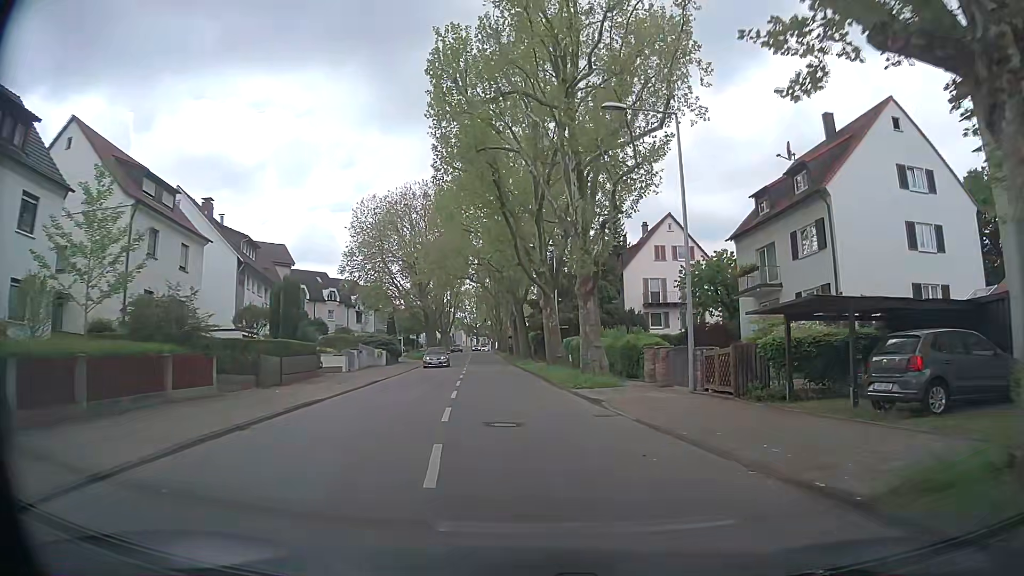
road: tertiary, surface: asphalt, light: Day
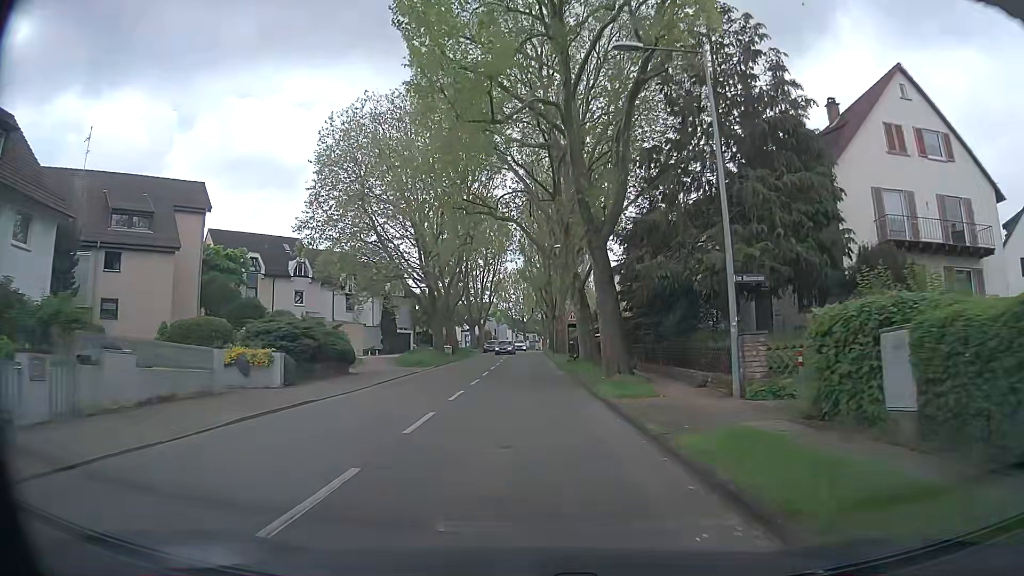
(-1.3, +32.3) m; -4°
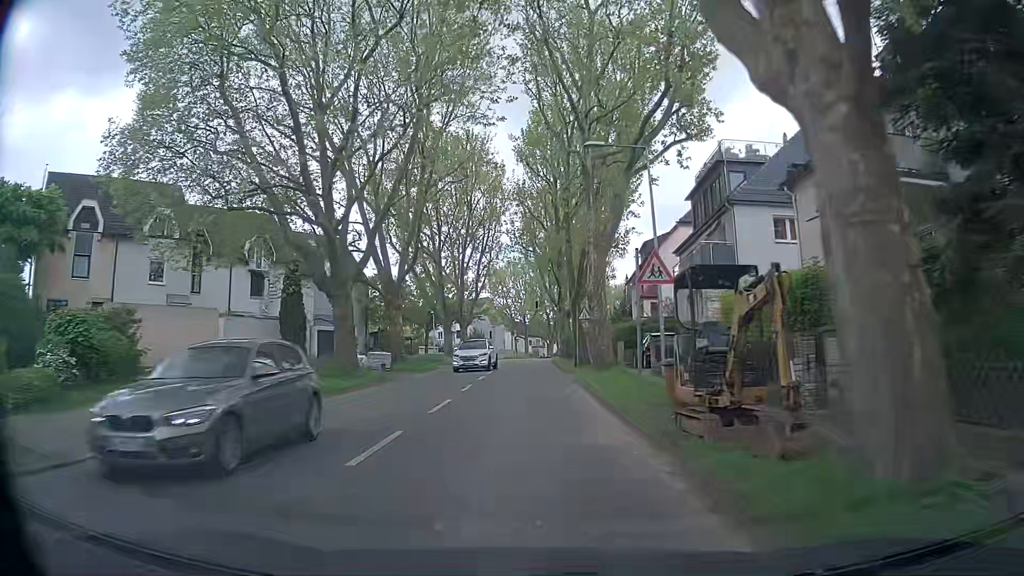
(-0.2, +26.8) m; -1°
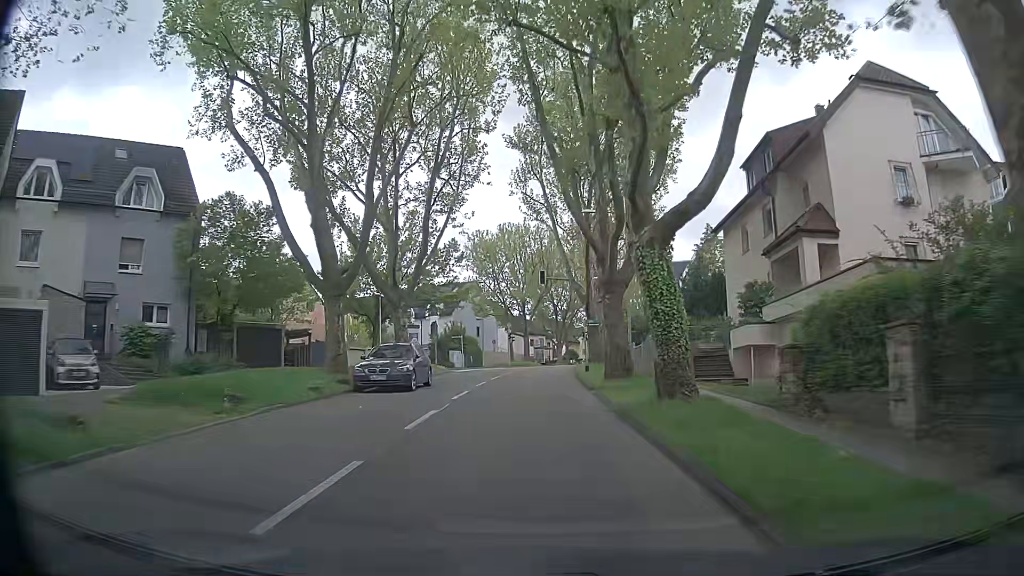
(0.0, +32.5) m; +1°
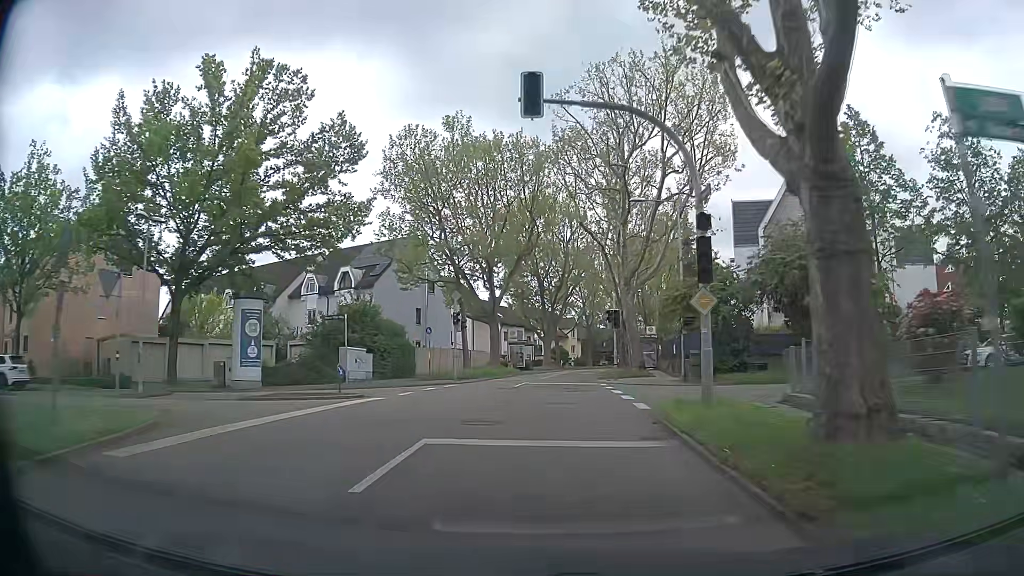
(-0.4, +34.5) m; 0°
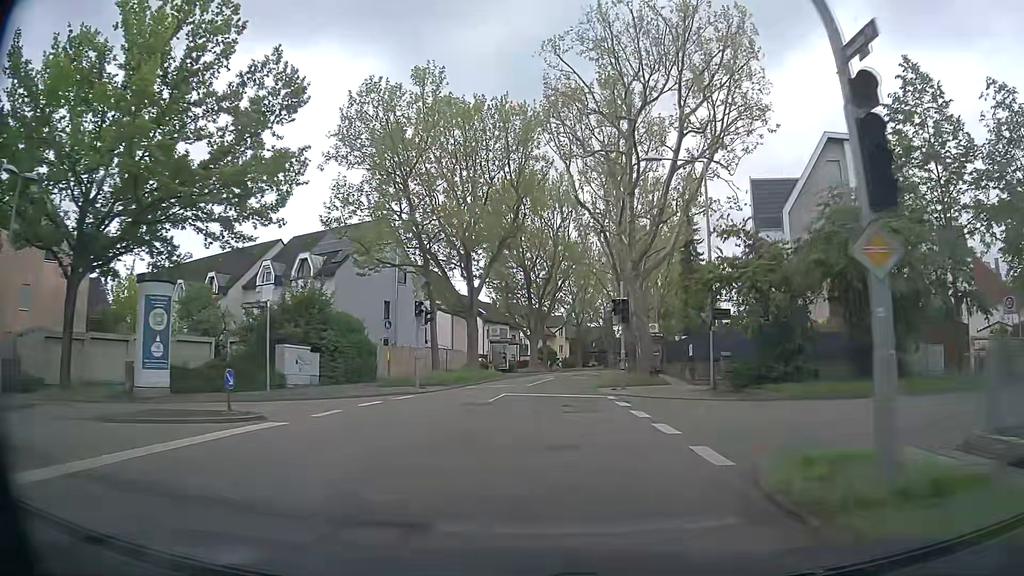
(+0.2, +7.2) m; +2°
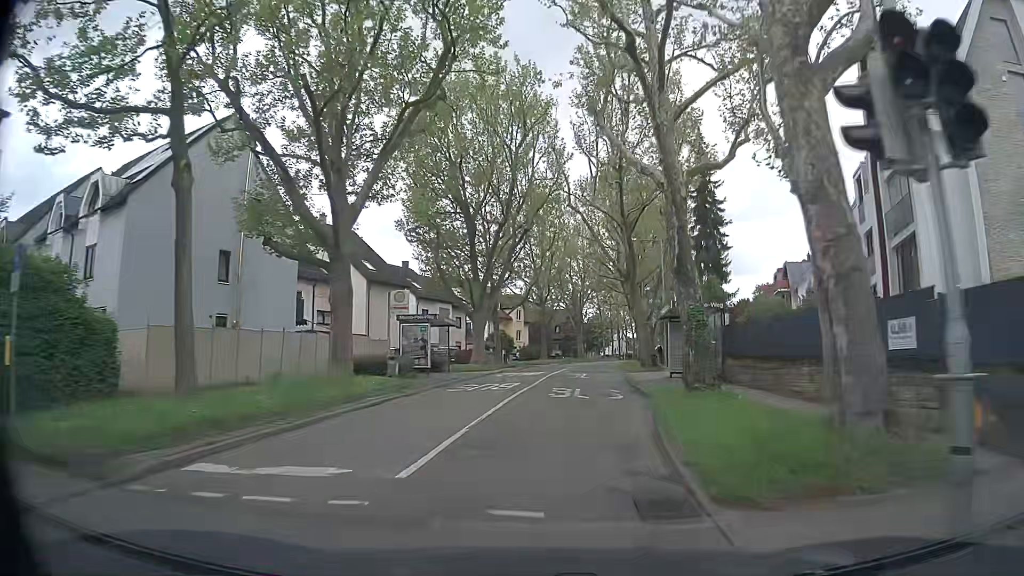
(+0.7, +21.5) m; +5°
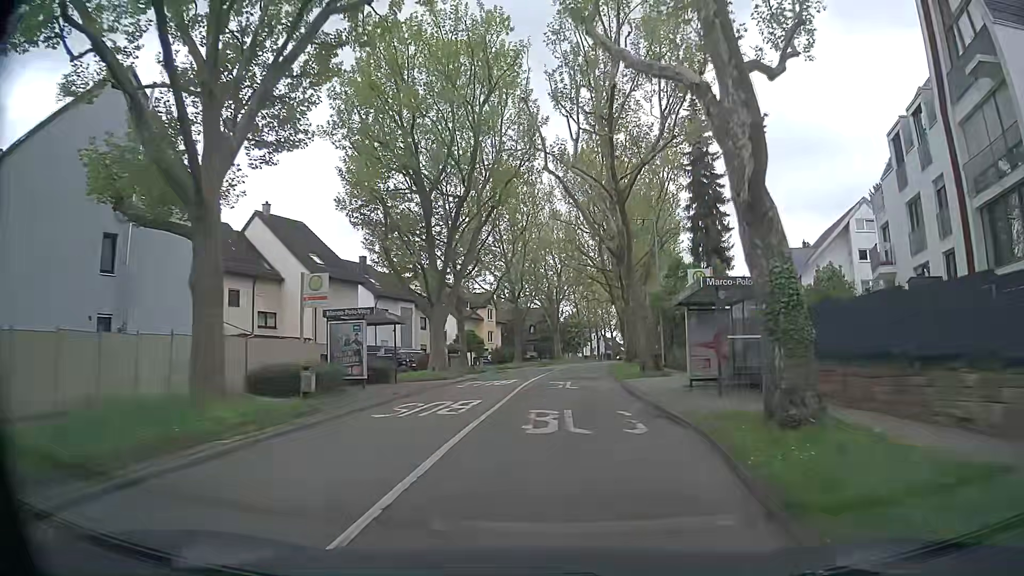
(+0.1, +7.1) m; +2°
